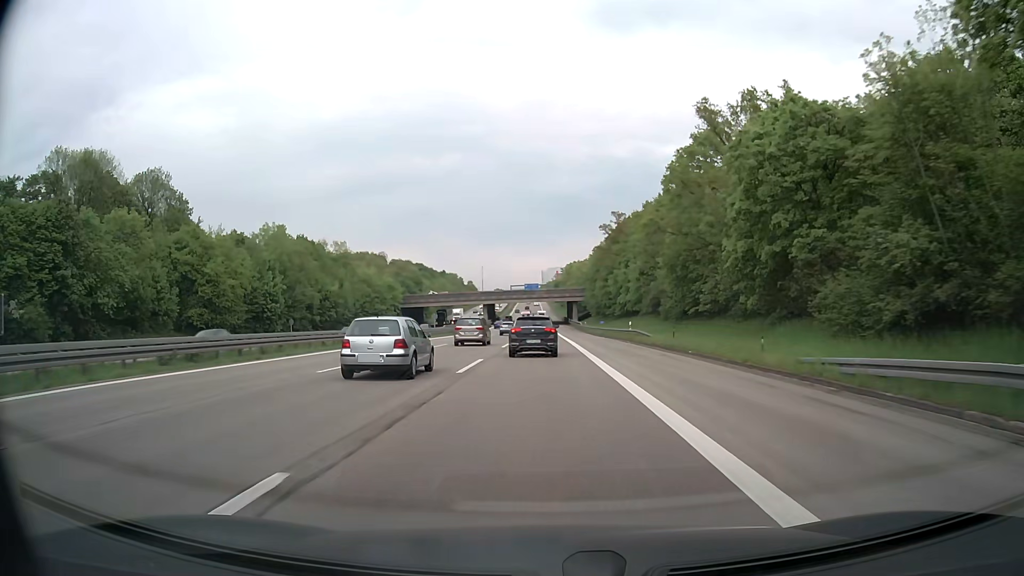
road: motorway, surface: asphalt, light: Day
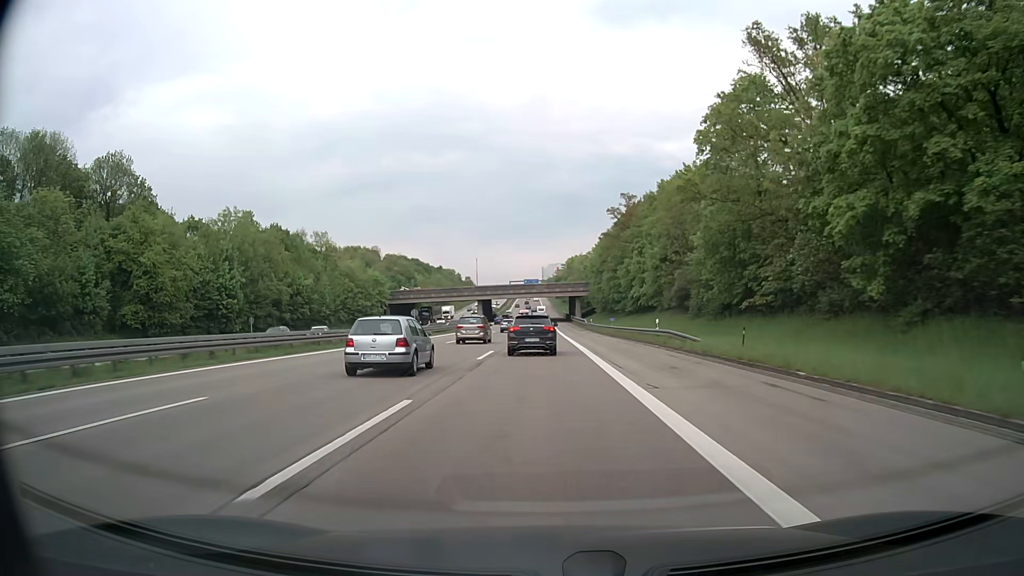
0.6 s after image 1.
(0.0, +12.5) m; 0°
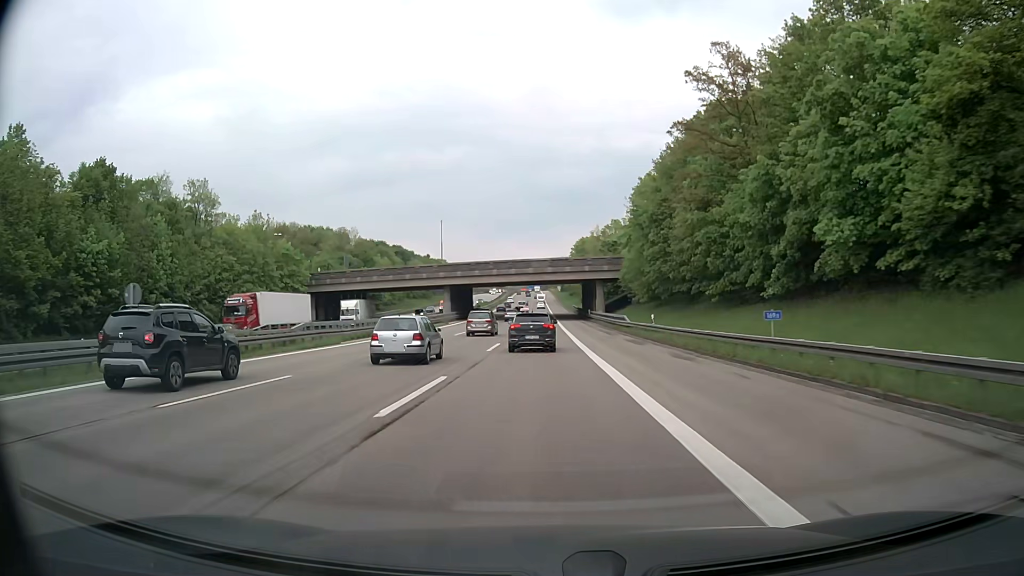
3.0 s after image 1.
(-0.1, +49.8) m; -1°
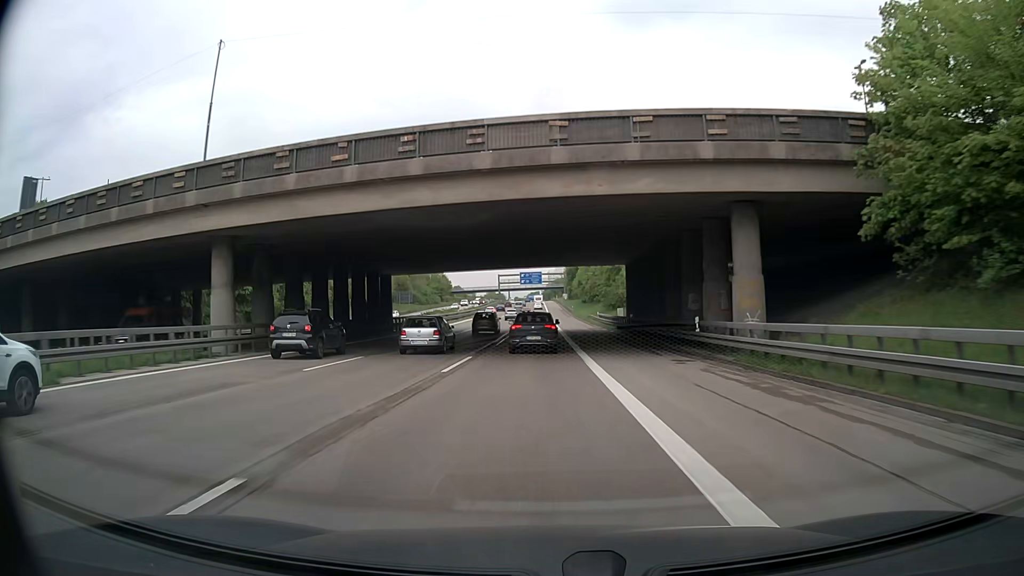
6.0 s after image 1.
(+0.3, +64.3) m; 0°
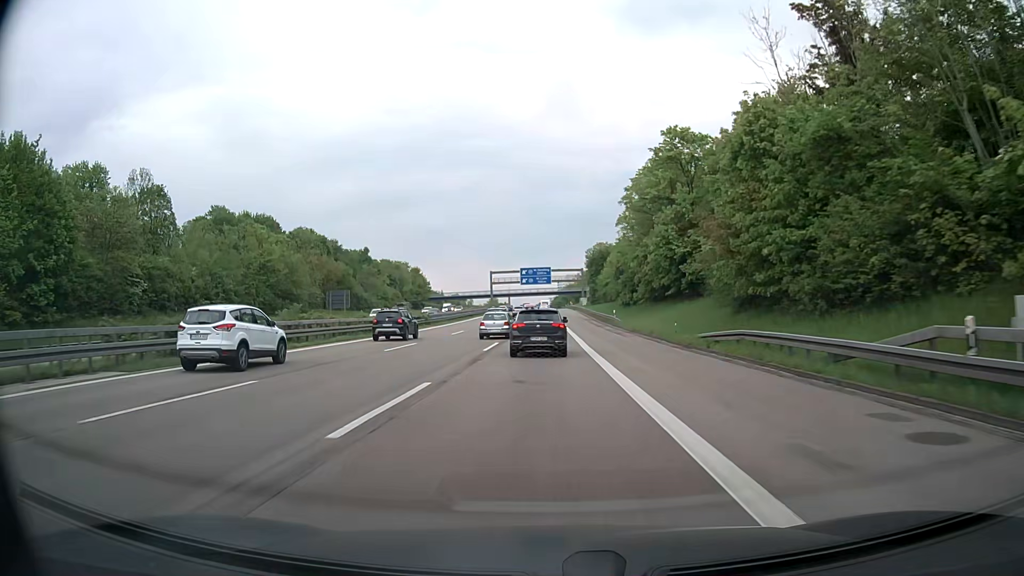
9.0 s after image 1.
(-0.4, +64.0) m; -1°
(0, +10) (0, +20) (0, +30) (0, +40) (0, +50) (0, +60) (0, +70) (0, +80) (0, +90) (0, +100) m
